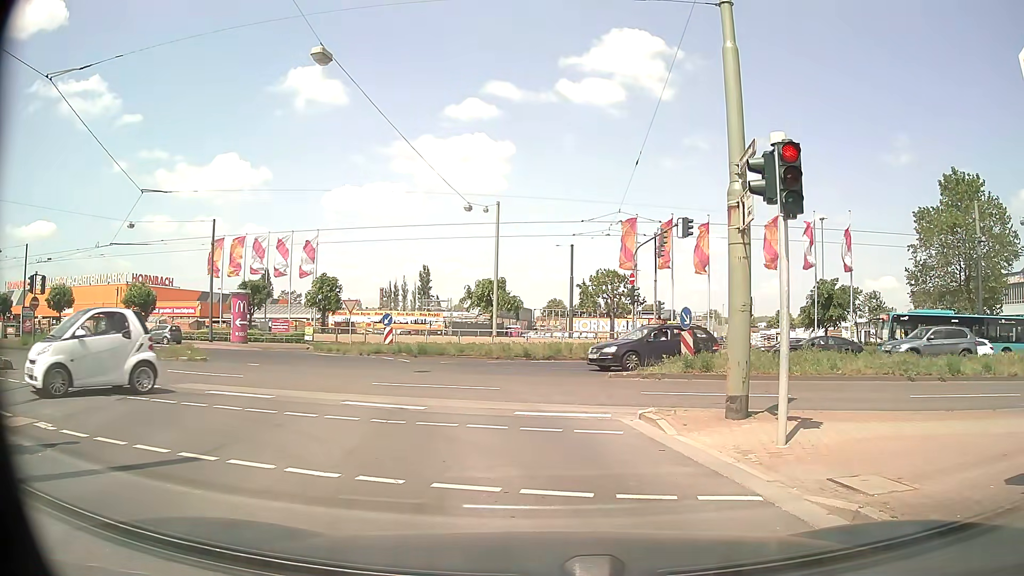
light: Day
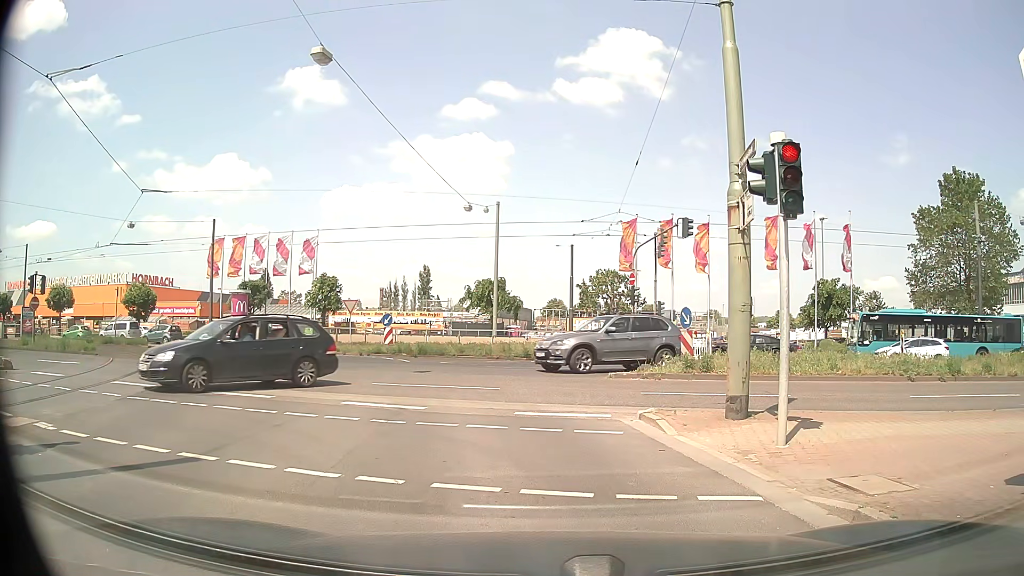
(0.0, 0.0) m; 0°
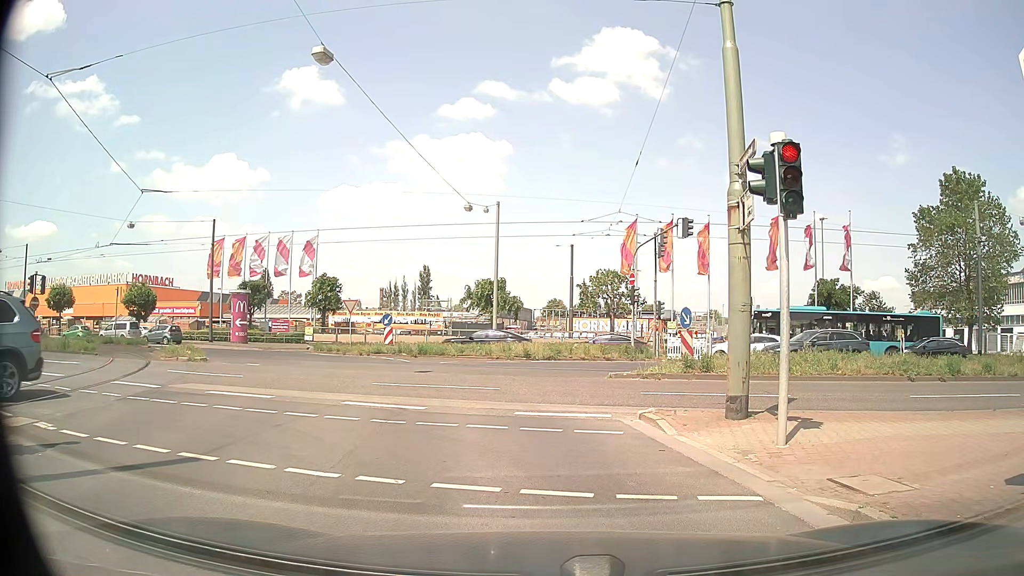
(0.0, 0.0) m; 0°
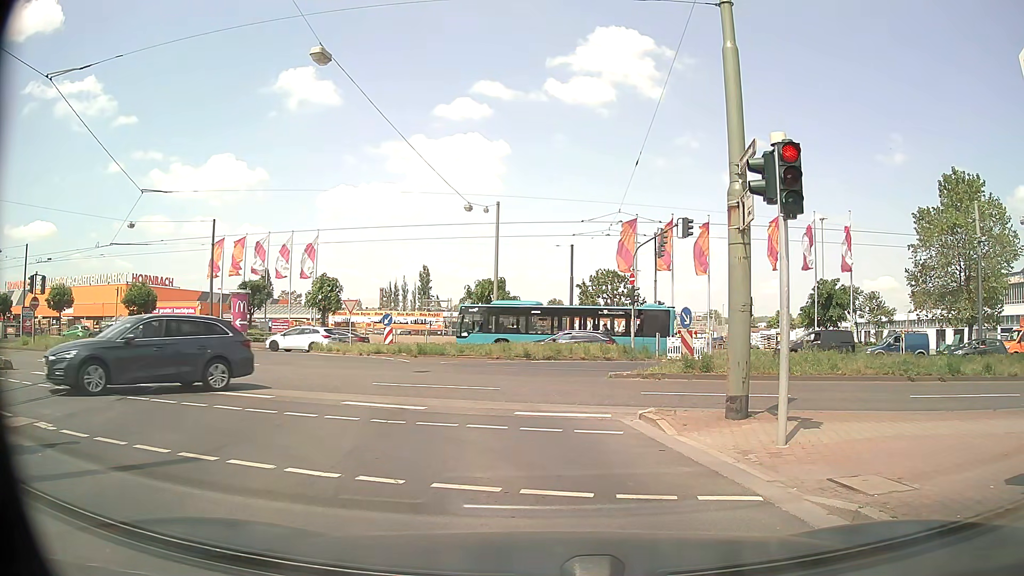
(0.0, 0.0) m; 0°
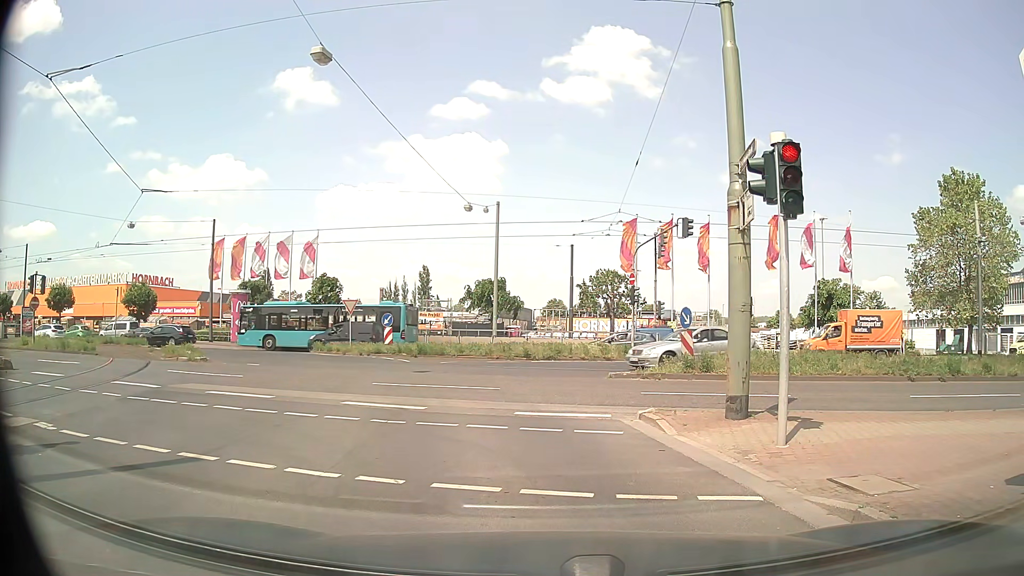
(0.0, 0.0) m; 0°
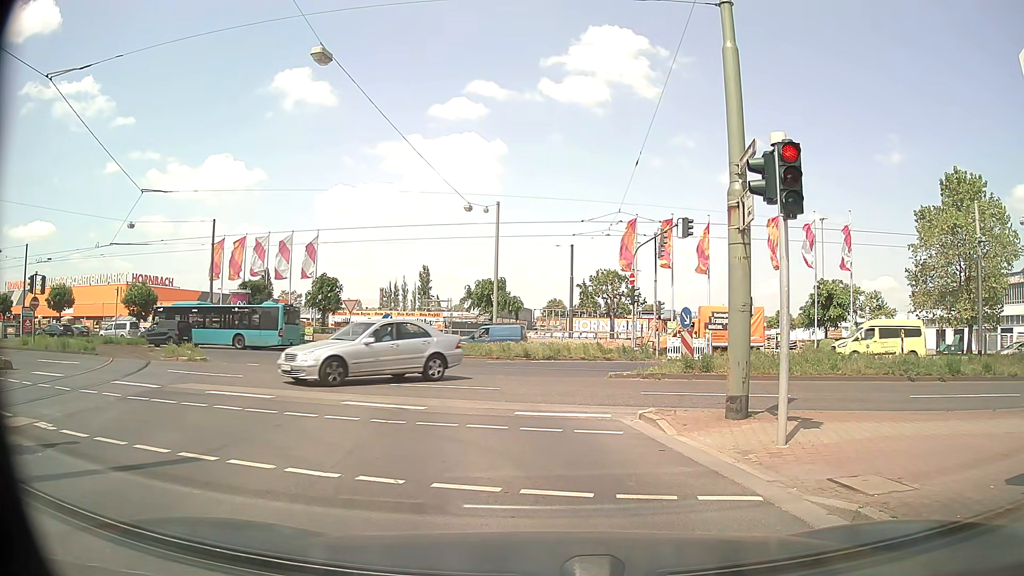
(0.0, 0.0) m; 0°
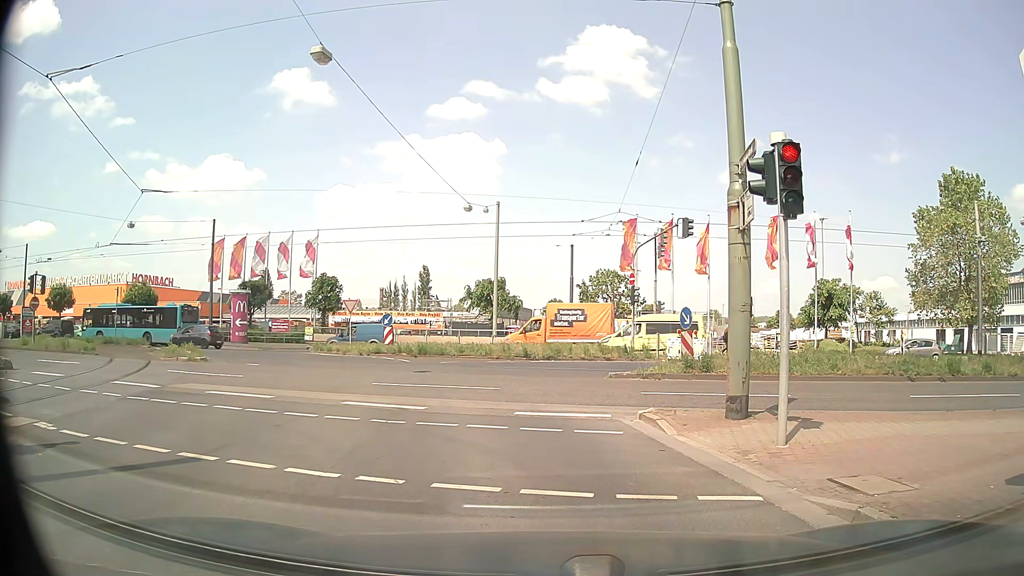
(0.0, 0.0) m; 0°
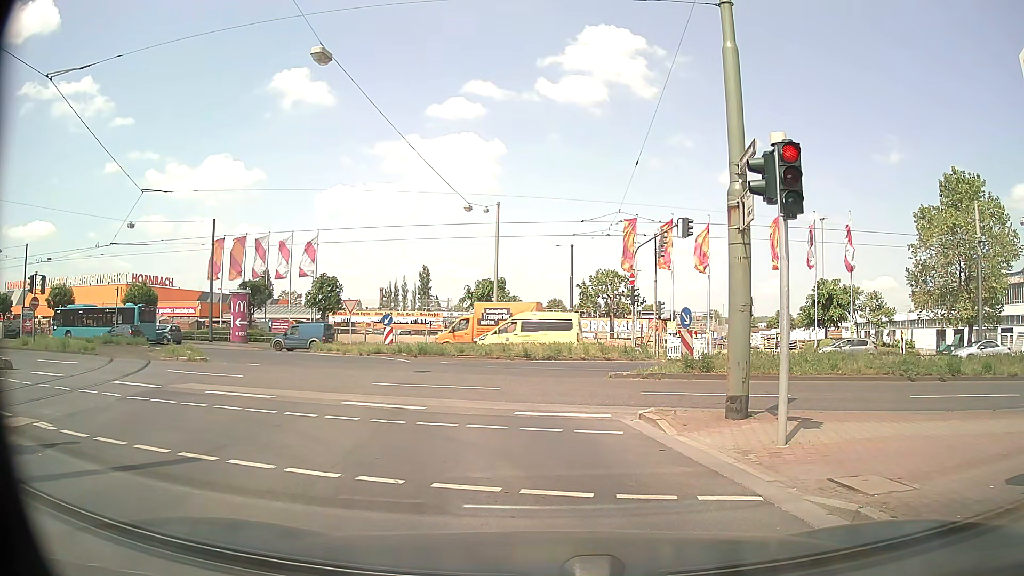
(0.0, 0.0) m; 0°
